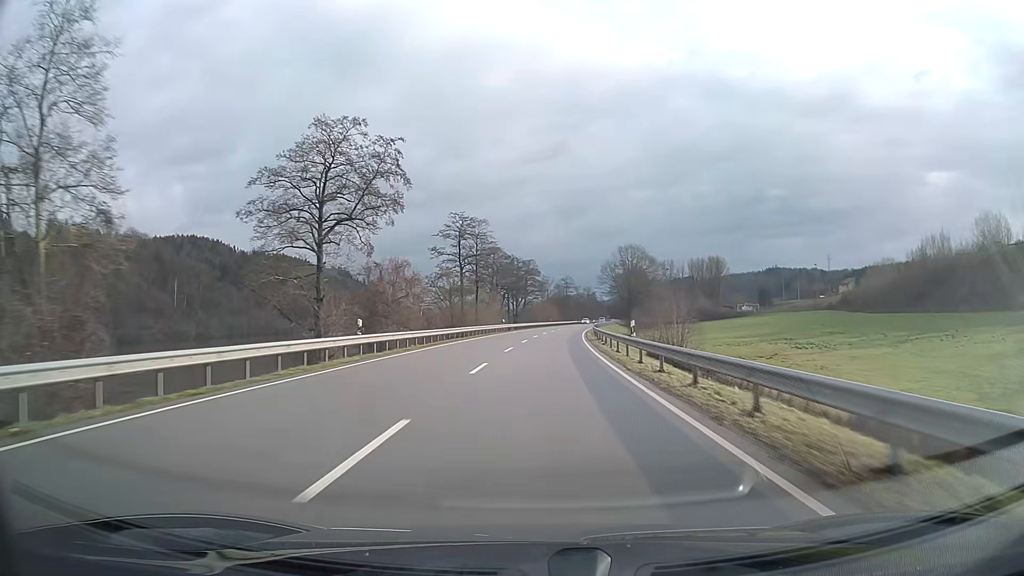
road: primary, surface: asphalt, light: Day
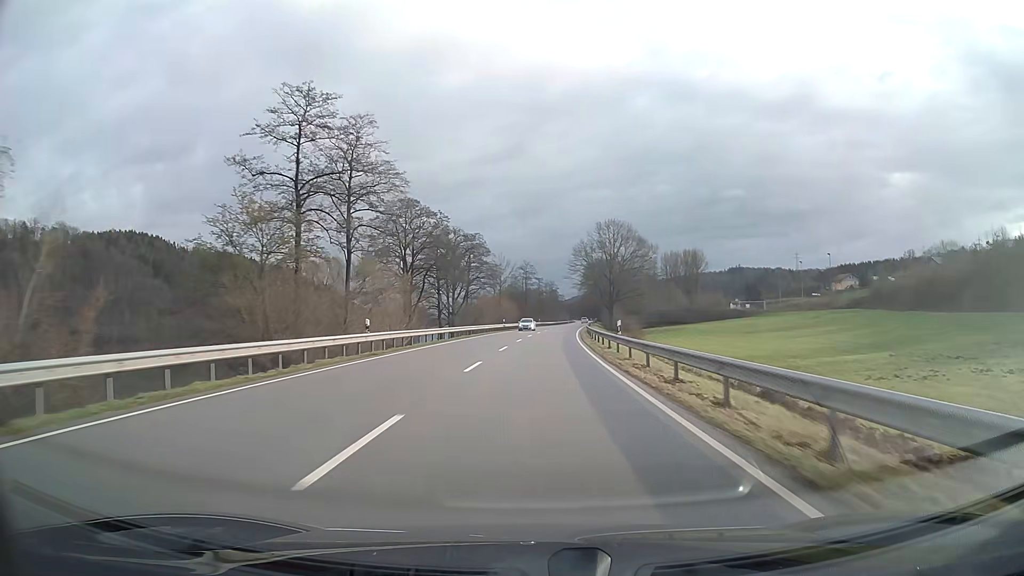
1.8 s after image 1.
(+1.5, +47.3) m; +4°
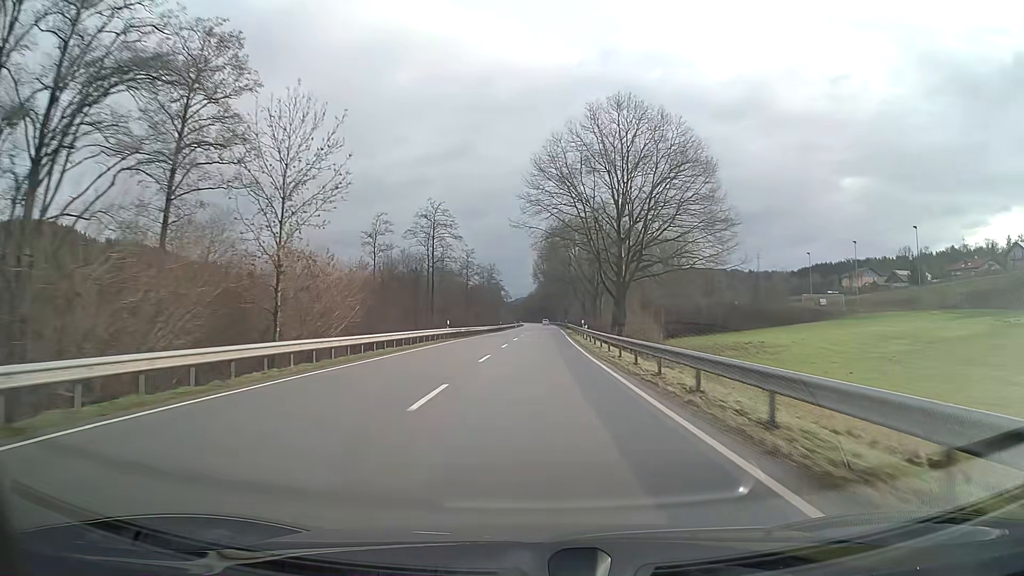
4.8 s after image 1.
(+3.2, +78.8) m; +5°
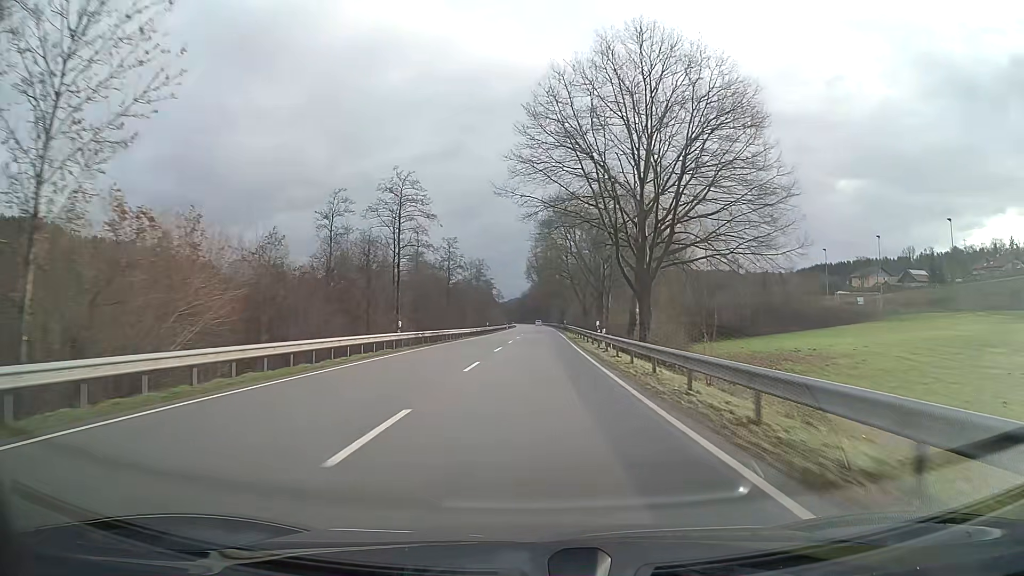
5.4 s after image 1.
(+0.1, +15.8) m; +1°
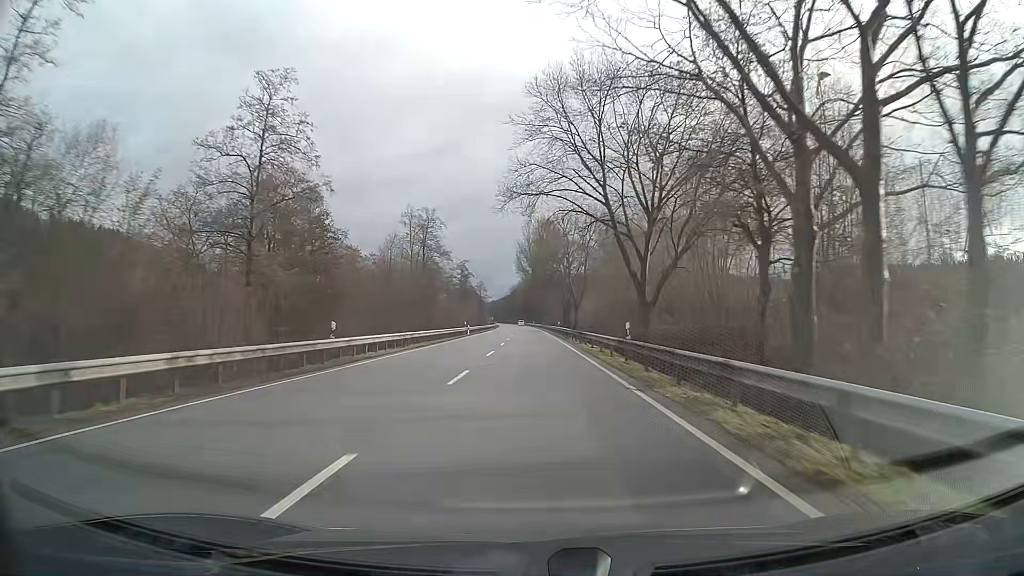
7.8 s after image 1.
(+0.4, +63.1) m; +1°
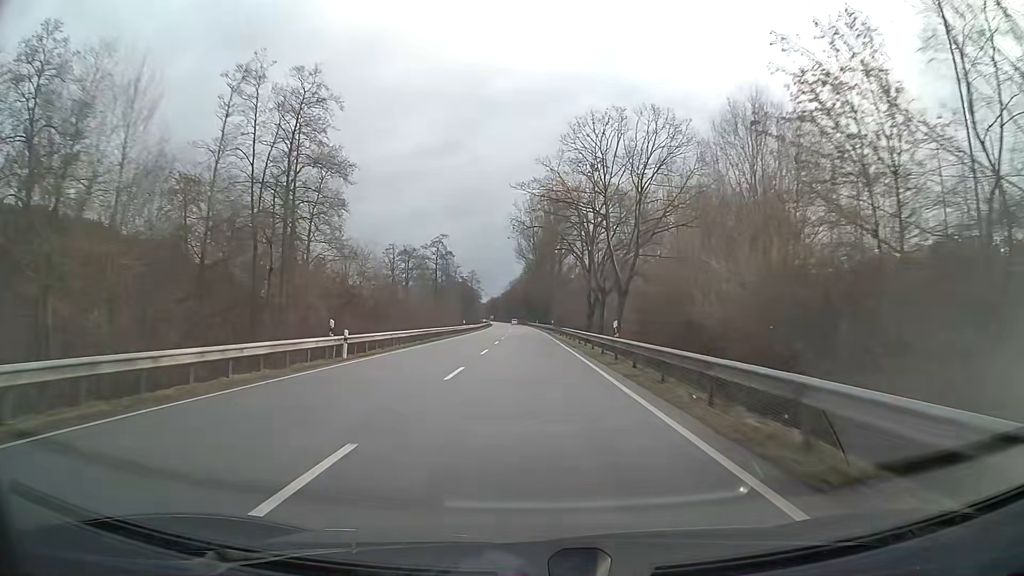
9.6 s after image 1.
(-0.1, +47.4) m; 0°
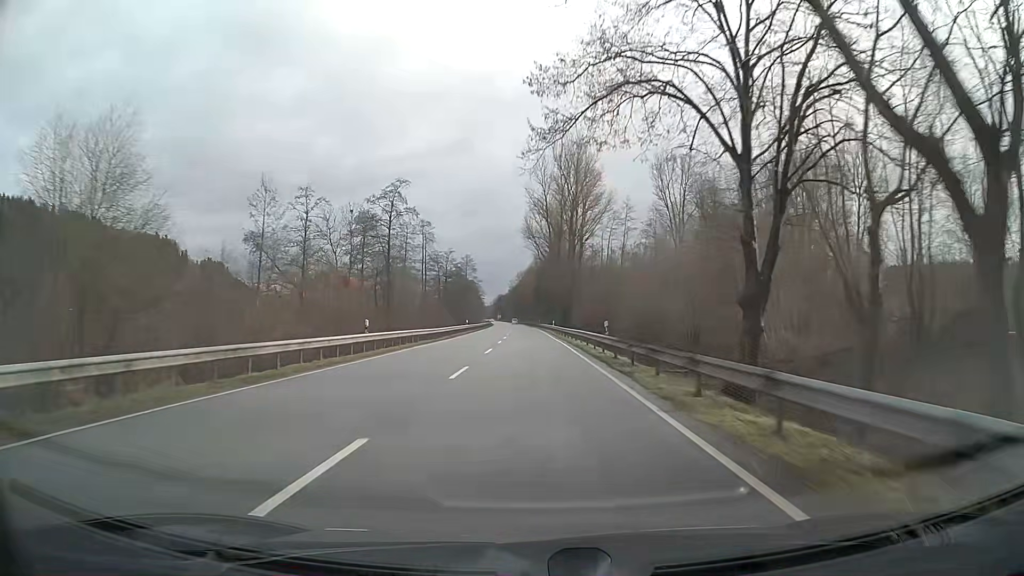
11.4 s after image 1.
(-0.4, +47.4) m; -1°
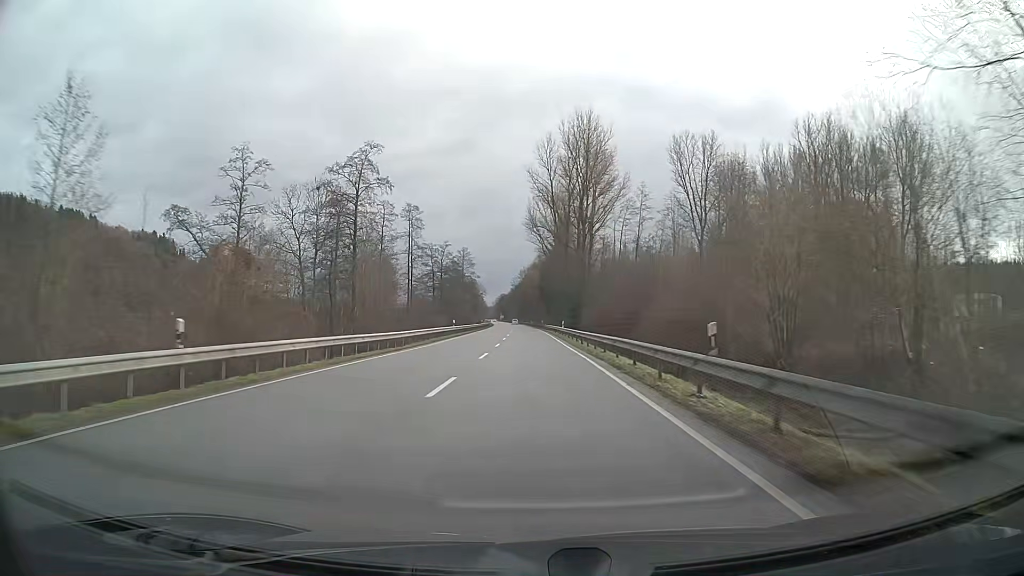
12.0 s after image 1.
(0.0, +15.8) m; 0°
(0, +10) (0, +20) (0, +30) (0, +40) (0, +50) (-1, +60) (-1, +70) (-1, +80) (-1, +90) (-1, +100) m
